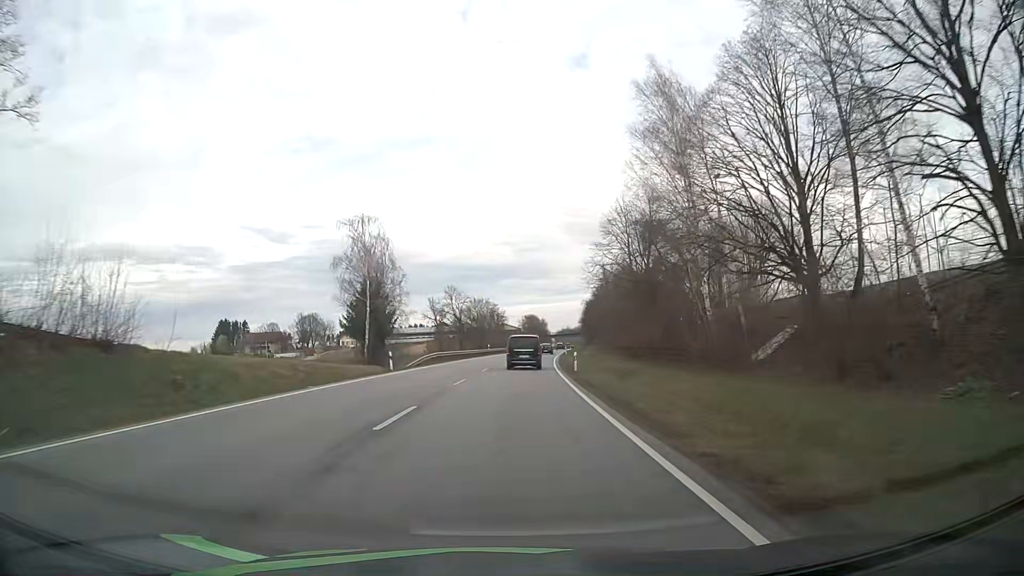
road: primary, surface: asphalt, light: Day
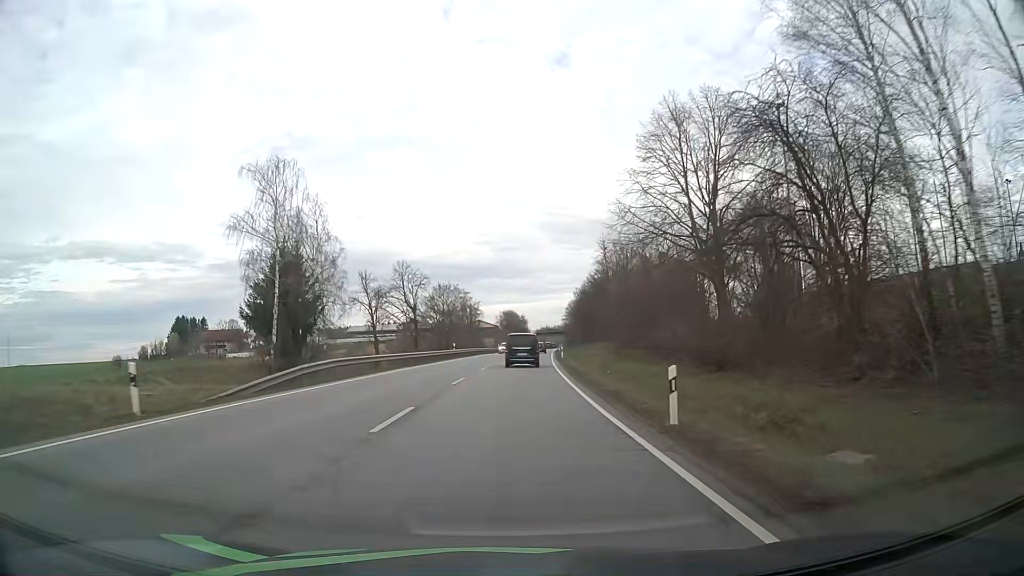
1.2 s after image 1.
(+0.4, +24.7) m; +2°
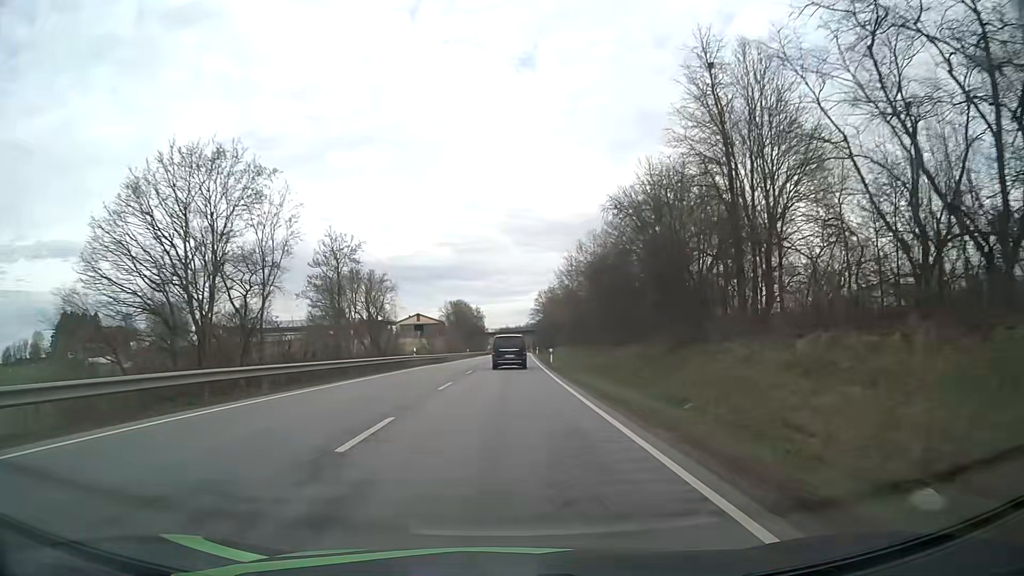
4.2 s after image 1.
(+2.4, +62.7) m; +4°
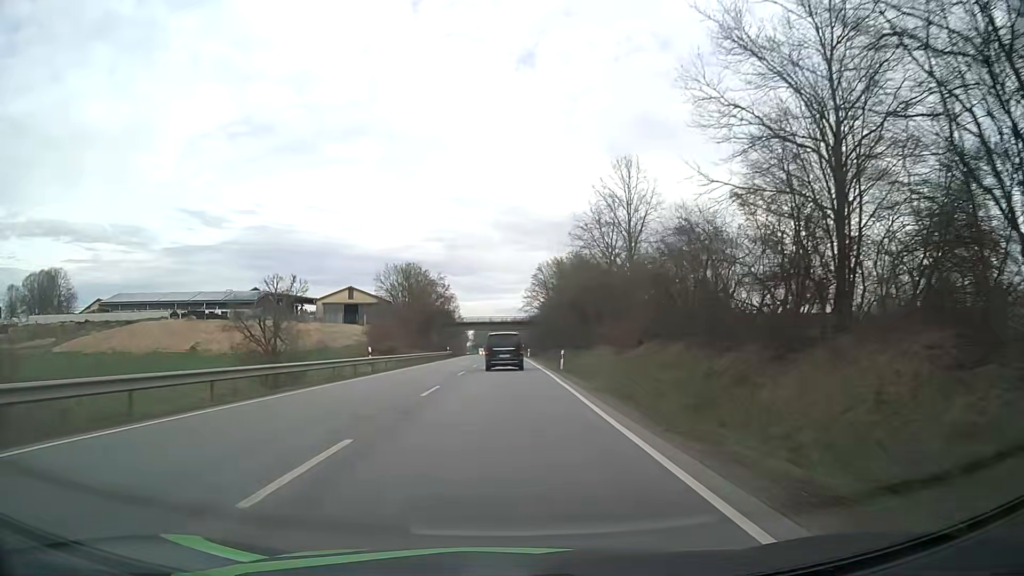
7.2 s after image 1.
(+0.6, +63.9) m; +1°
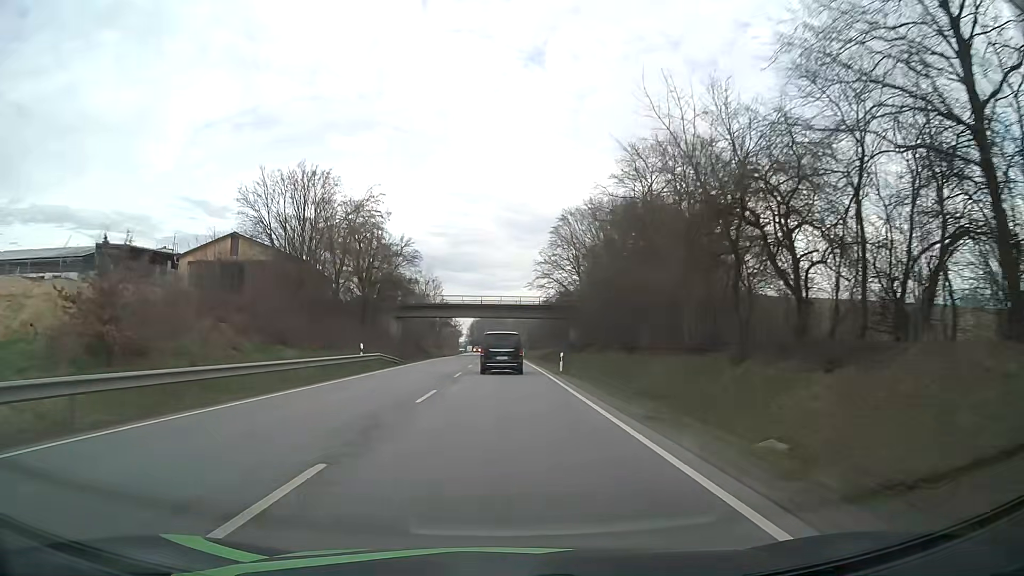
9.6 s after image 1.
(+0.1, +50.5) m; 0°
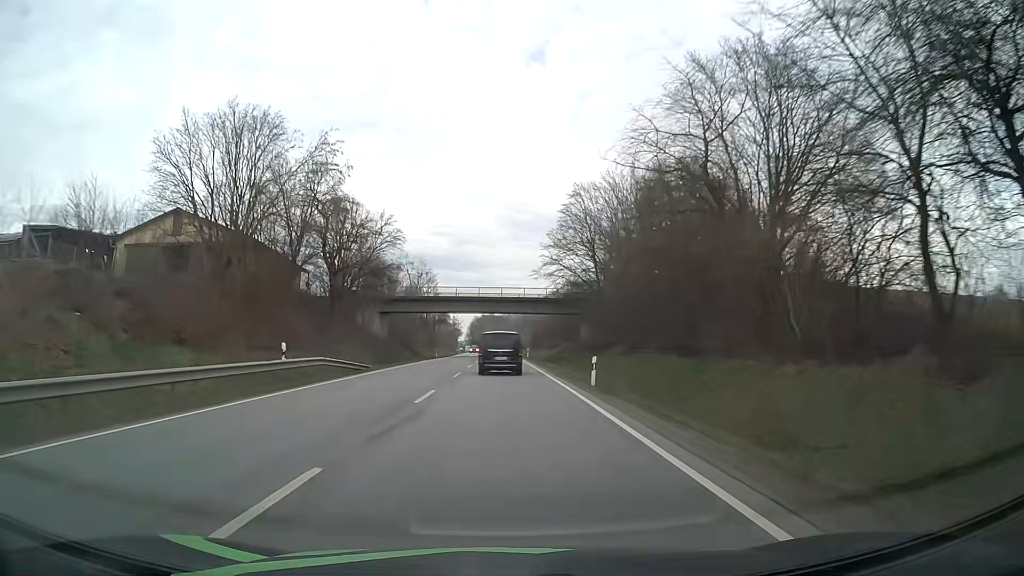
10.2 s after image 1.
(0.0, +12.4) m; 0°
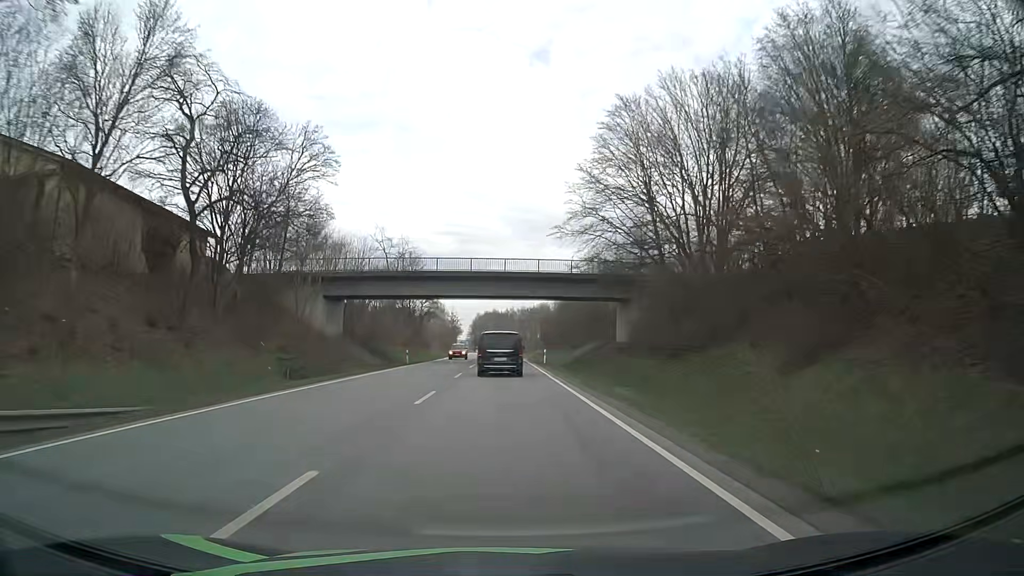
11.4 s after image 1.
(-0.1, +24.4) m; 0°
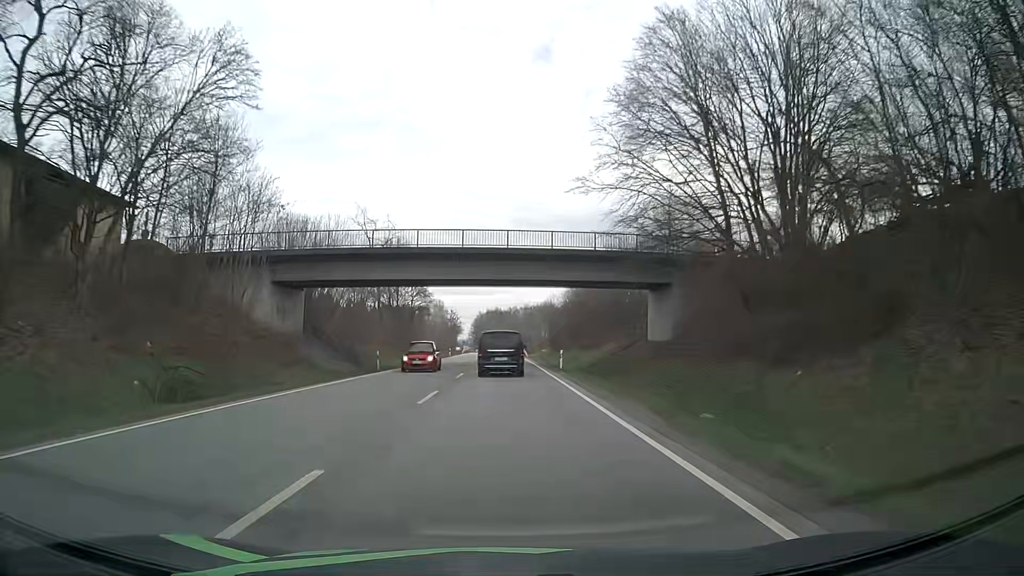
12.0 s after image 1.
(0.0, +12.1) m; 0°
(0, +10) (0, +20) (0, +30) (0, +40) (0, +50) (0, +60) (0, +70) (-1, +80) (-1, +90) (-1, +100) m
